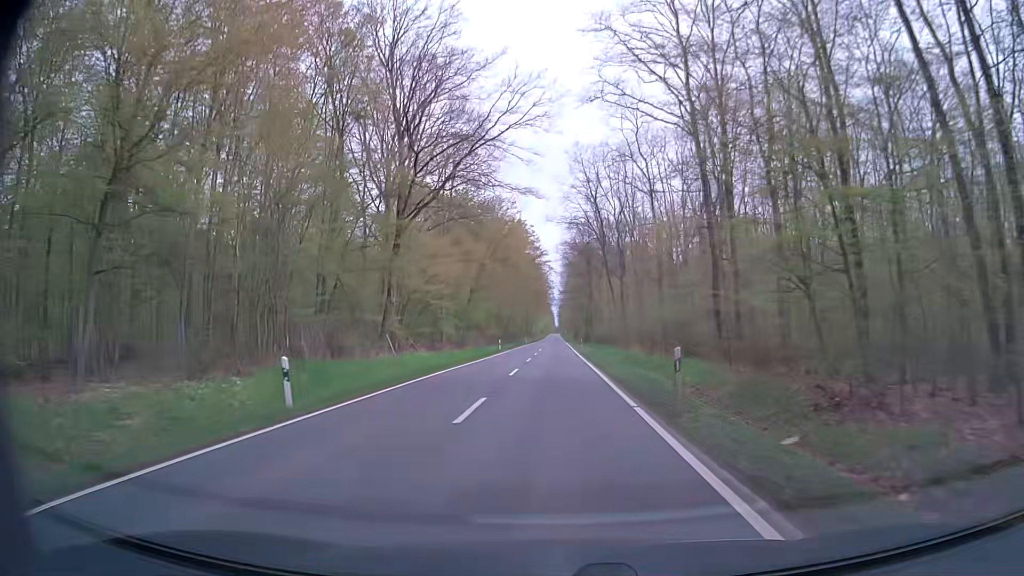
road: secondary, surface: asphalt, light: Day
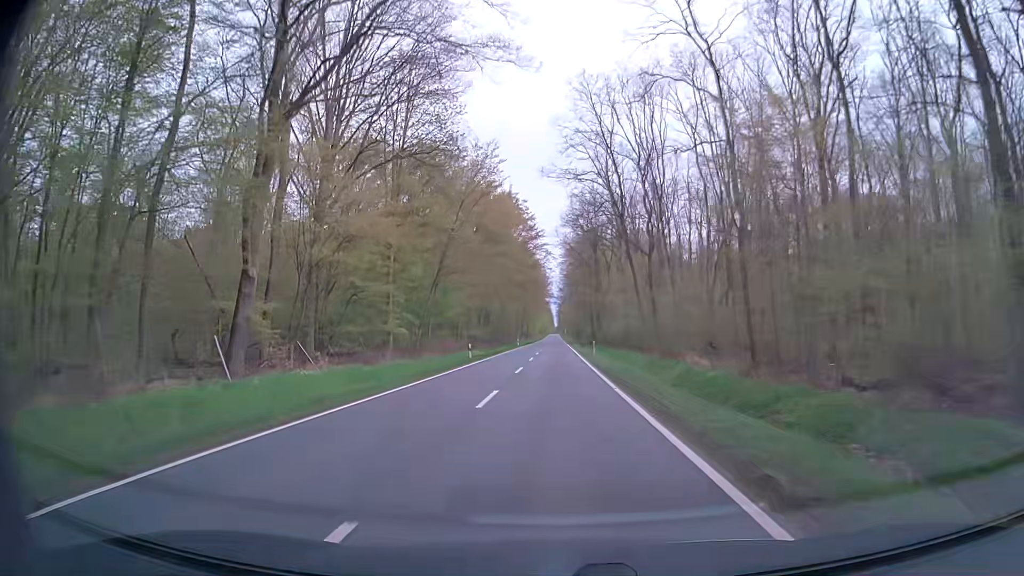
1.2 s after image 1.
(0.0, +21.6) m; 0°
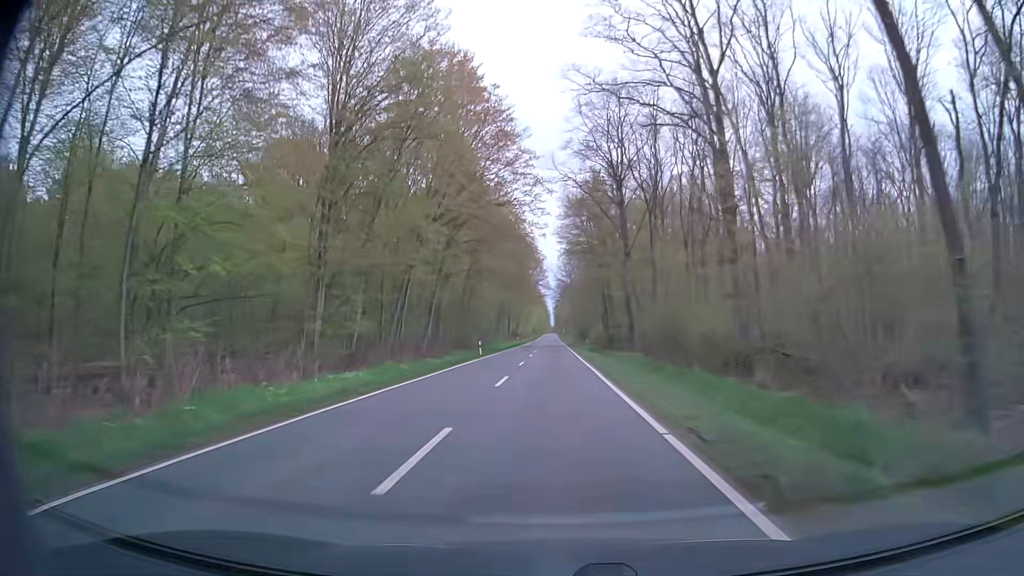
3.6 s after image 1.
(+0.2, +43.2) m; 0°
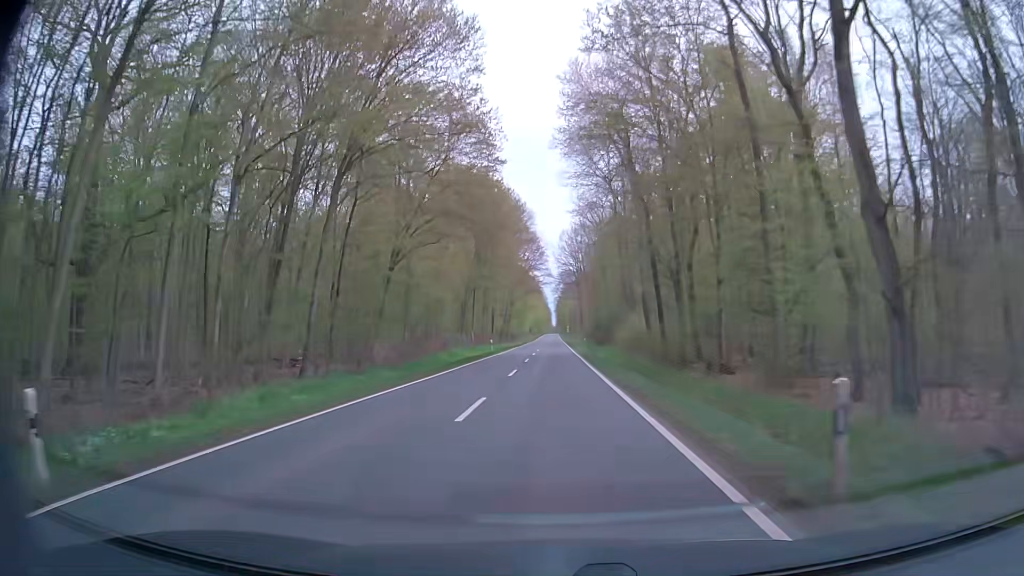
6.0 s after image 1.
(-0.1, +43.1) m; 0°
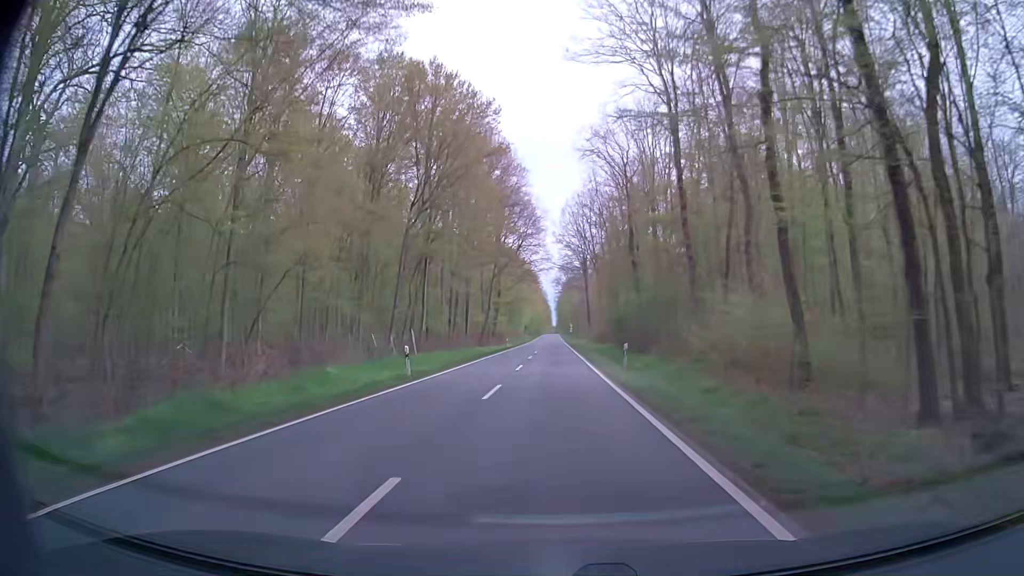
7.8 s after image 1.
(+0.1, +32.4) m; 0°
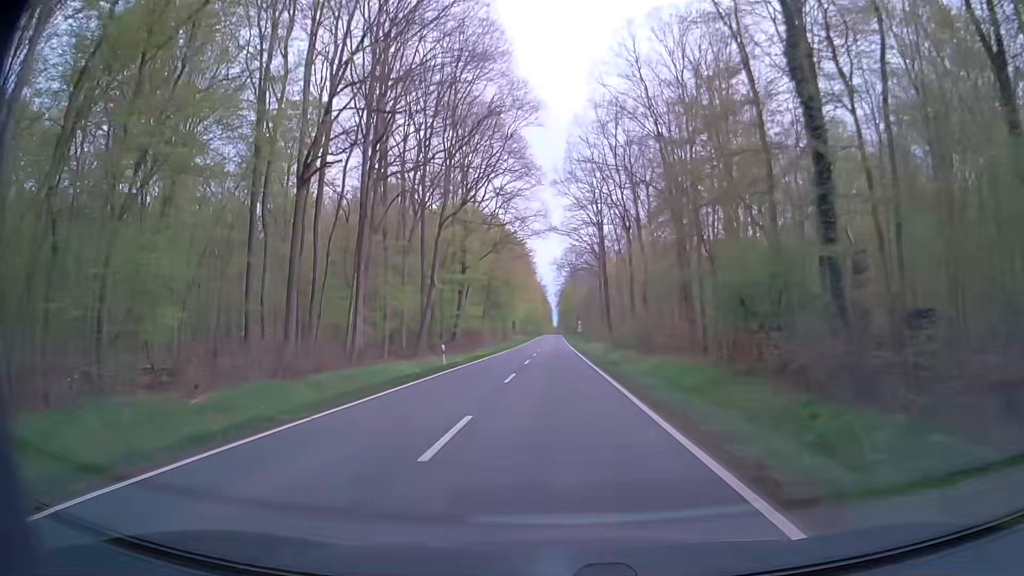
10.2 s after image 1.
(-0.1, +43.1) m; 0°
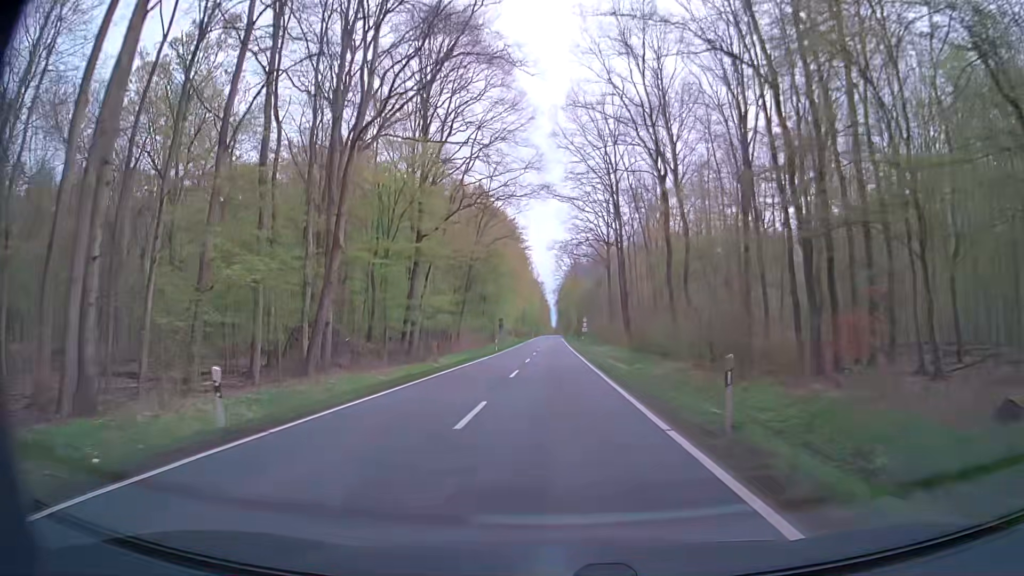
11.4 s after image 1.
(+0.1, +21.5) m; 0°
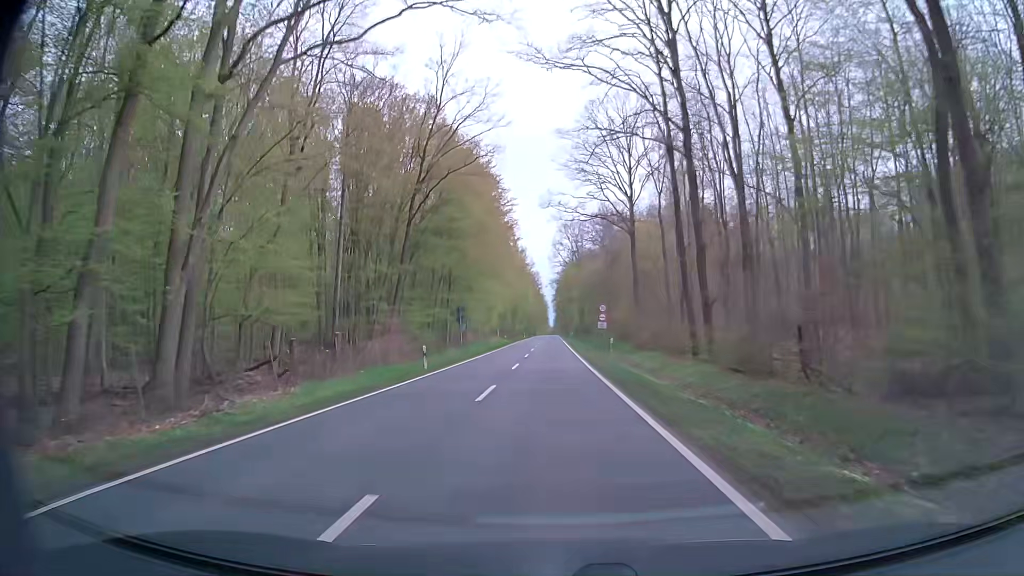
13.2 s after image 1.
(0.0, +32.2) m; 0°
(0, +10) (0, +20) (0, +30) (0, +40) (0, +50) (0, +60) (0, +70) (0, +80) (0, +90) (0, +100) m
